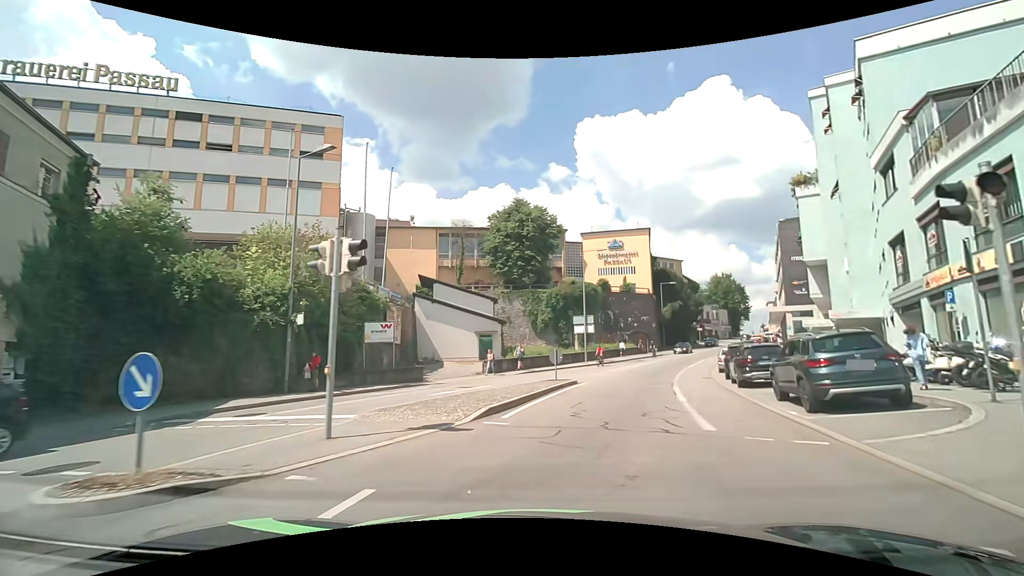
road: tertiary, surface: asphalt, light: Day
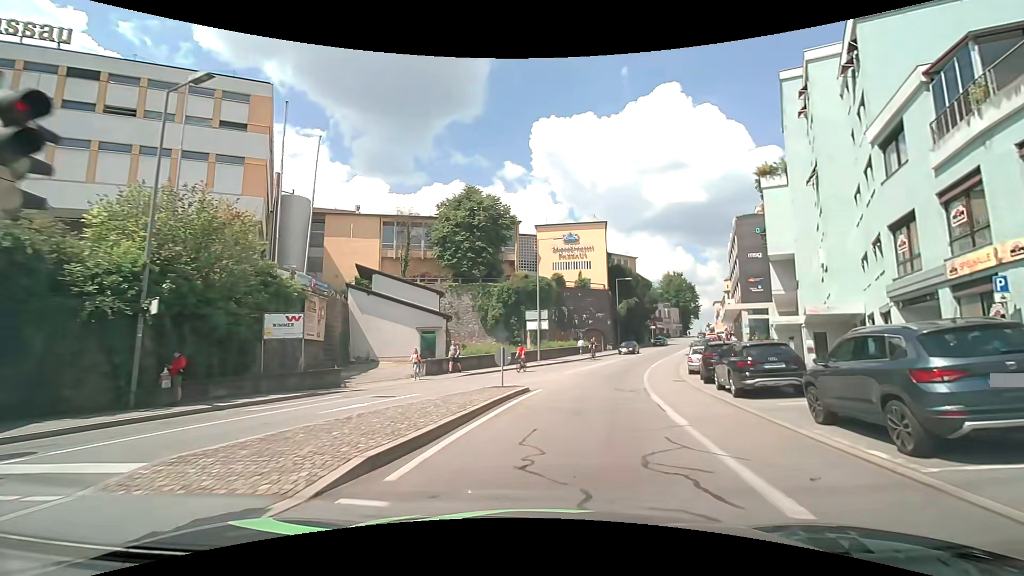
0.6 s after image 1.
(+0.2, +4.7) m; +6°
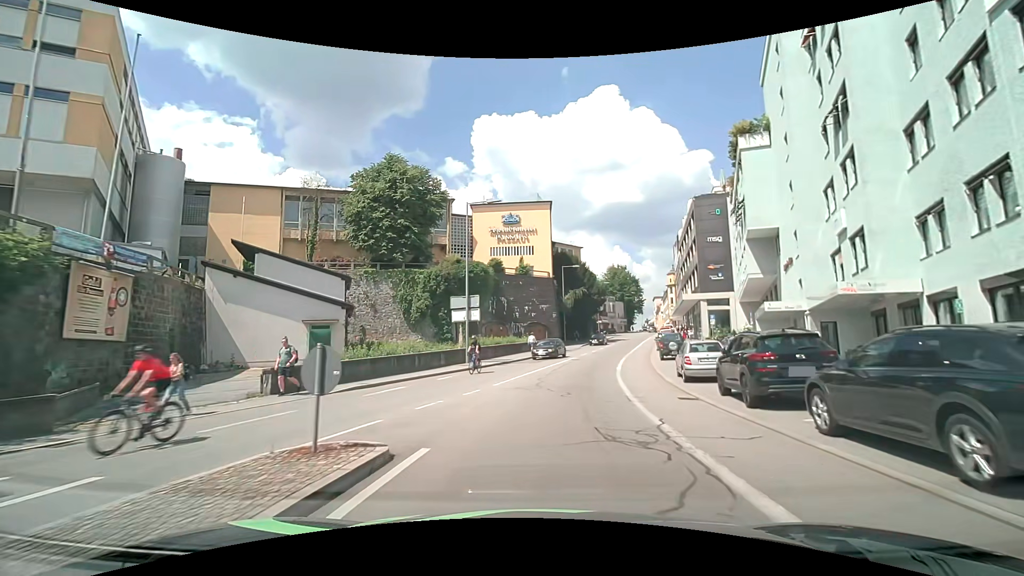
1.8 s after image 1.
(+0.7, +10.1) m; +6°
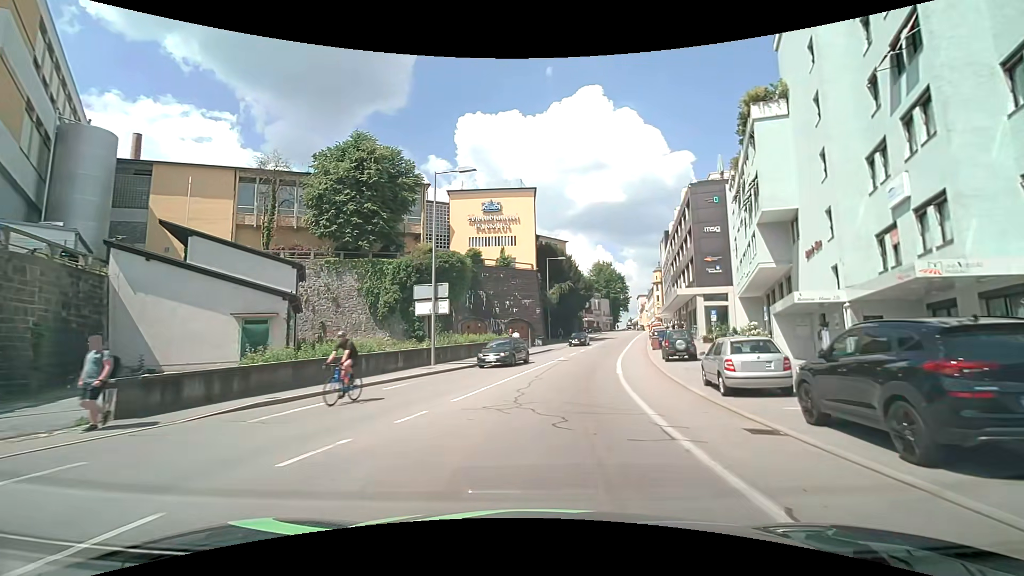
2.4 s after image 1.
(+0.1, +5.4) m; +2°
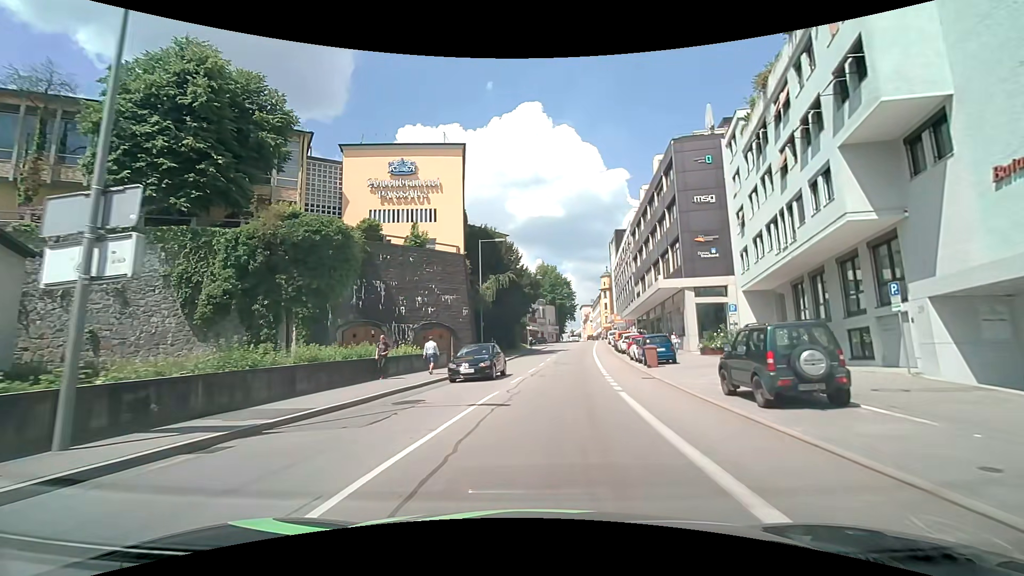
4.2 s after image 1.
(+1.0, +17.0) m; +7°
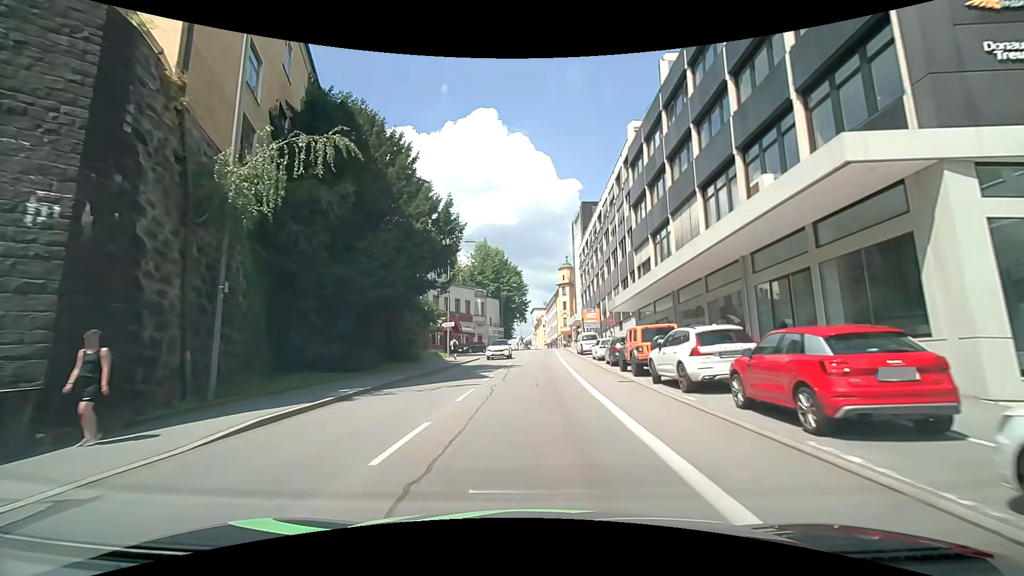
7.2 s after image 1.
(+2.2, +29.6) m; +6°
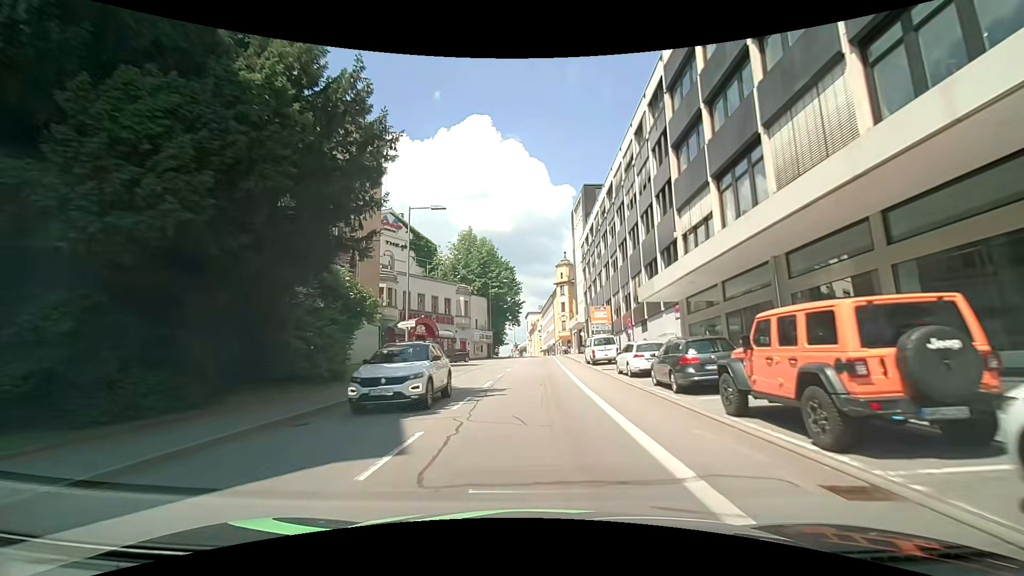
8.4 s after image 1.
(0.0, +12.5) m; -1°
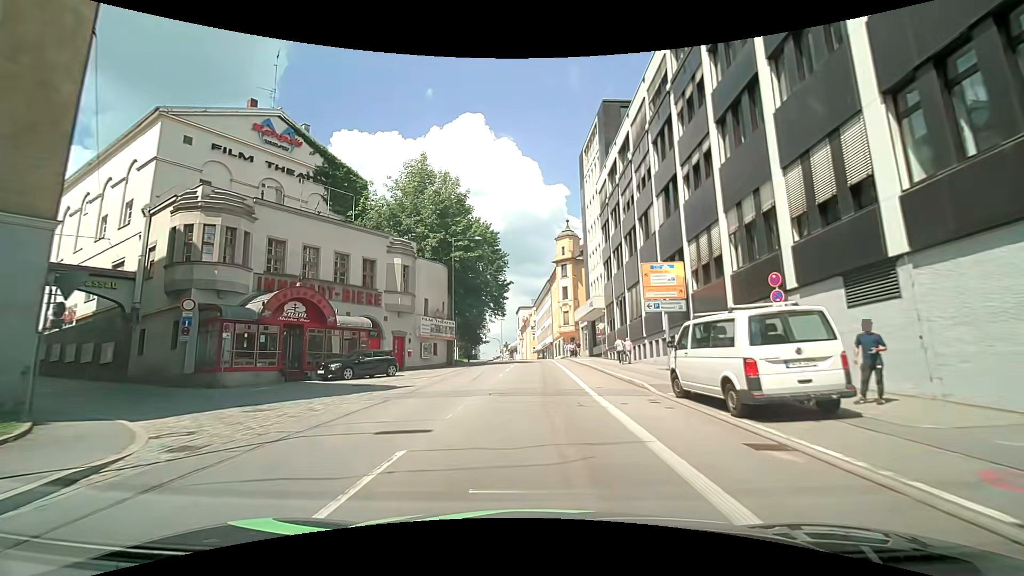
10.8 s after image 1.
(+0.3, +25.5) m; +2°
(0, +10) (0, +20) (0, +30) (0, +40) (0, +50) (0, +60) (-1, +70) (-2, +80) (-4, +90) (-7, +99) m
